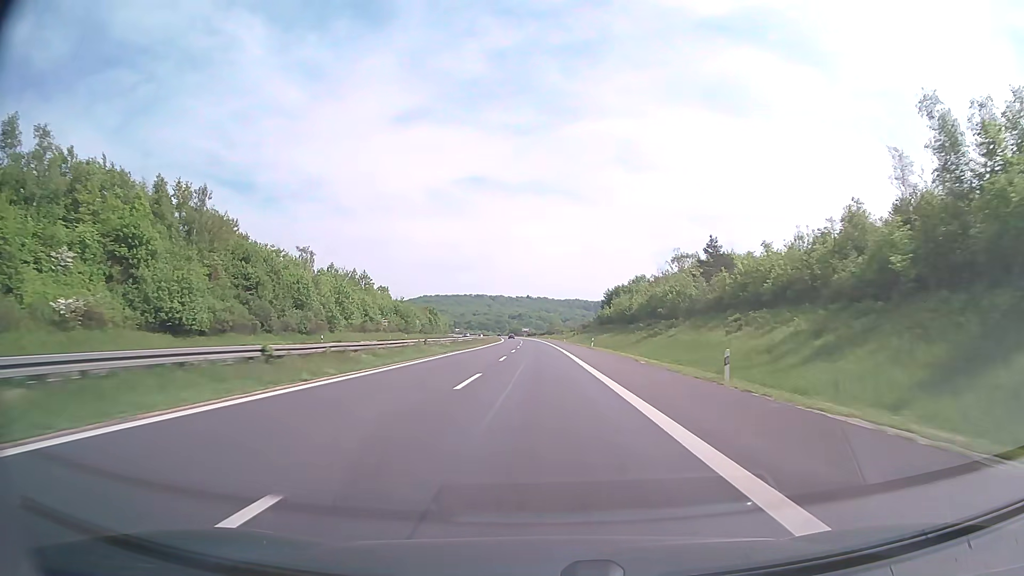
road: motorway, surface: concrete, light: Day
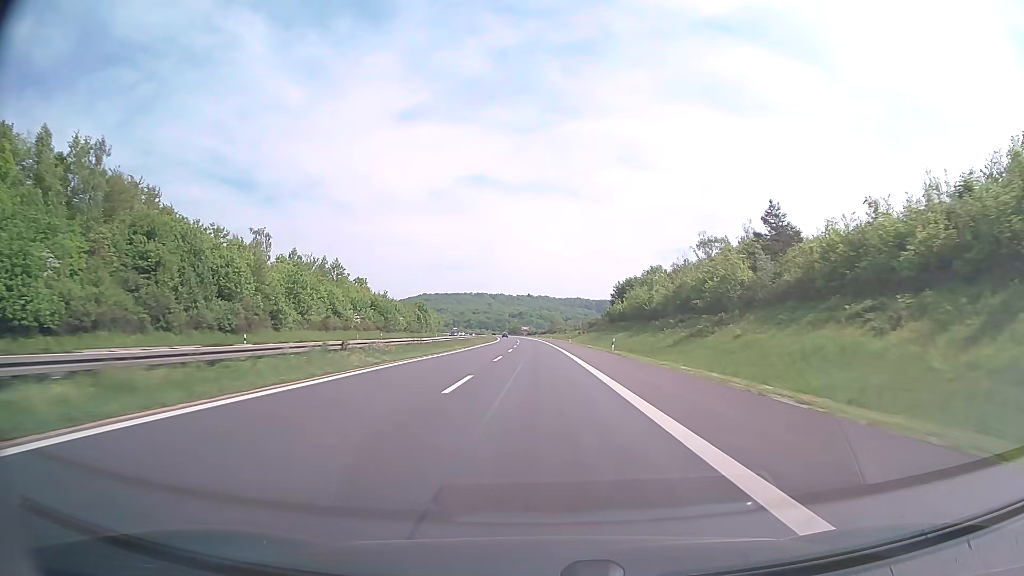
(0.0, +19.8) m; 0°
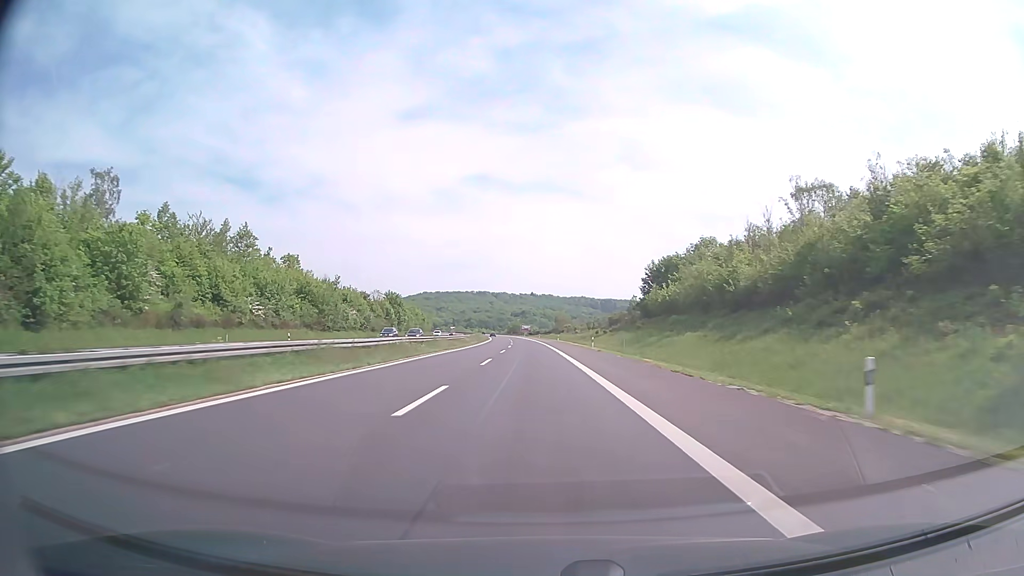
(-0.2, +39.6) m; 0°
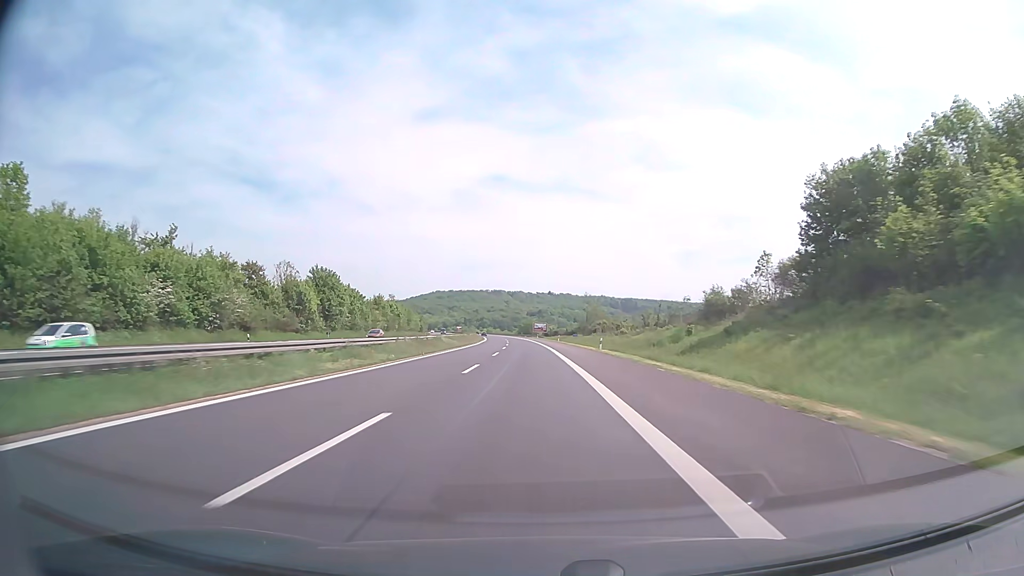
(-0.5, +59.4) m; -1°
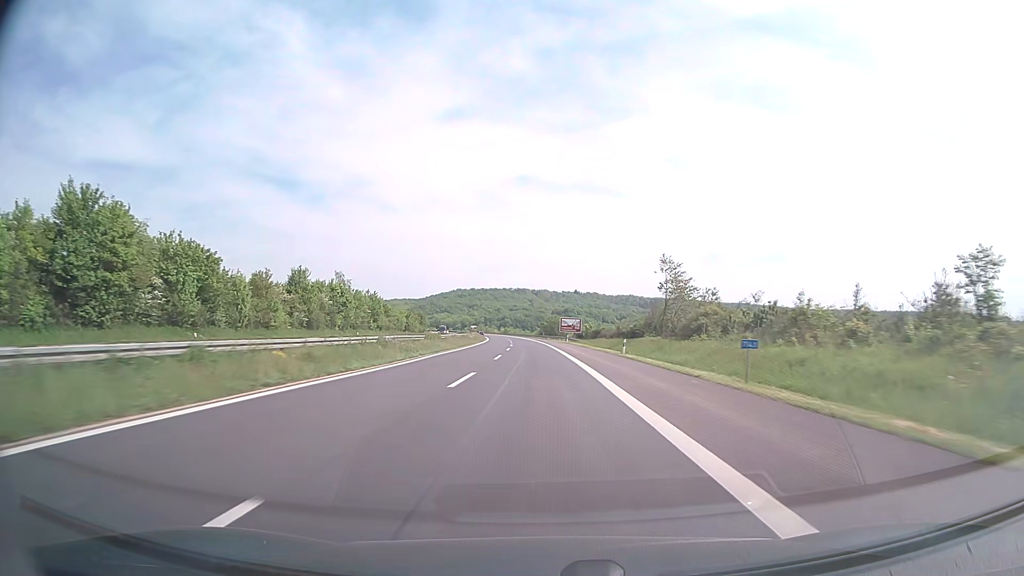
(-1.2, +59.5) m; -2°
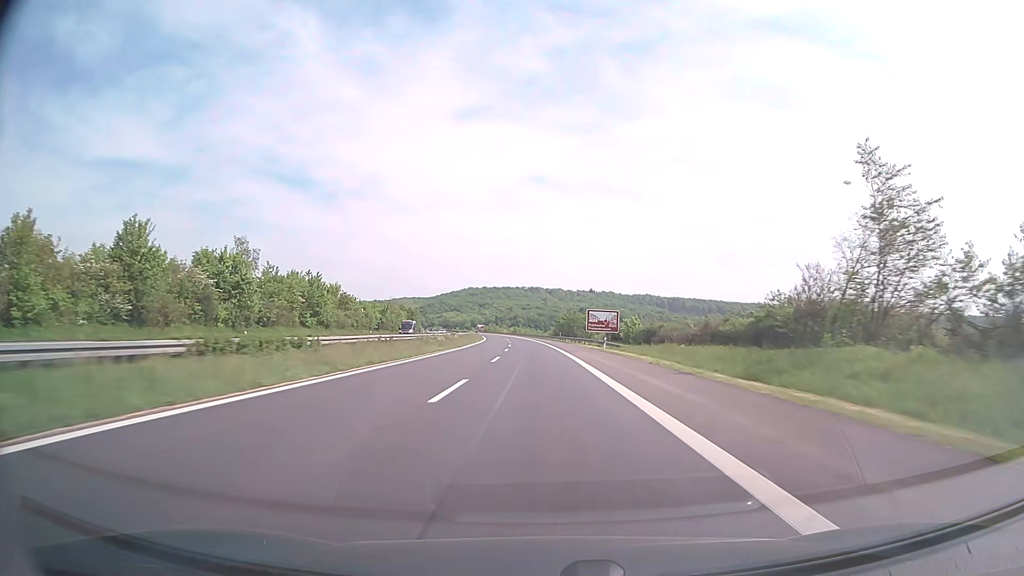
(-0.4, +39.7) m; -1°
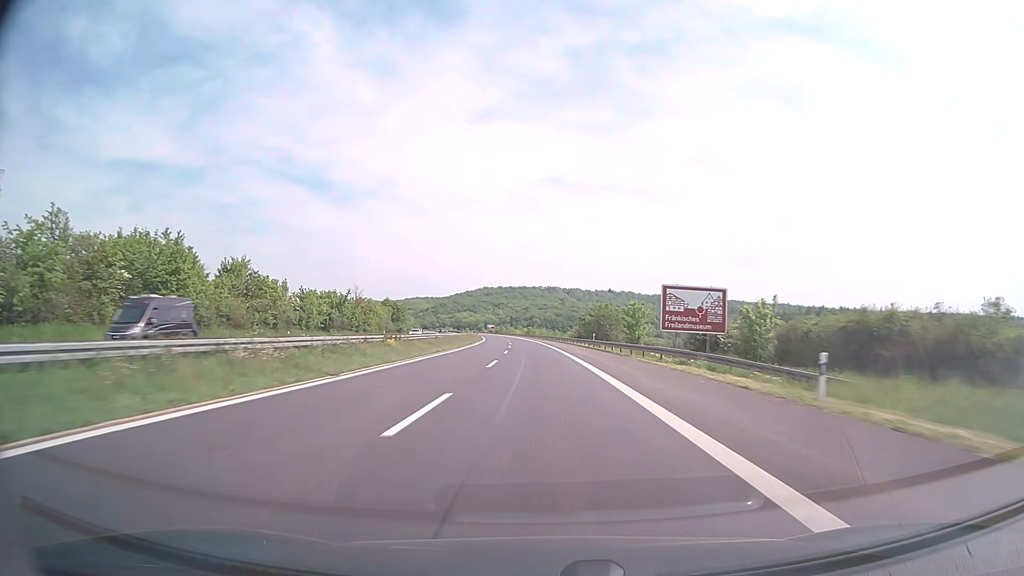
(-0.4, +39.7) m; -1°
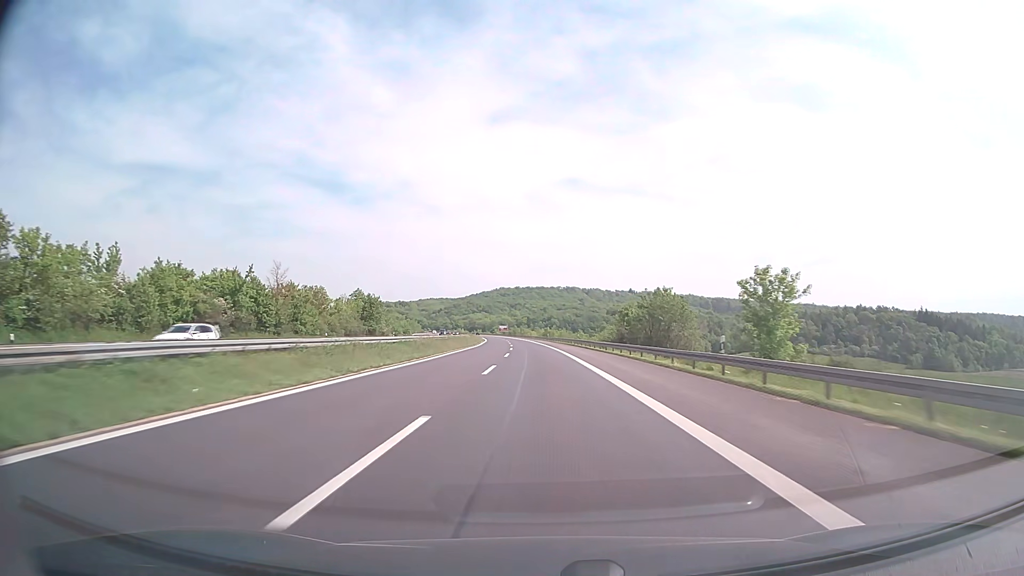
(-0.5, +39.7) m; -2°
(0, +10) (0, +20) (0, +30) (0, +40) (-1, +50) (-1, +60) (-1, +70) (-2, +80) (-2, +90) (-3, +100) m
